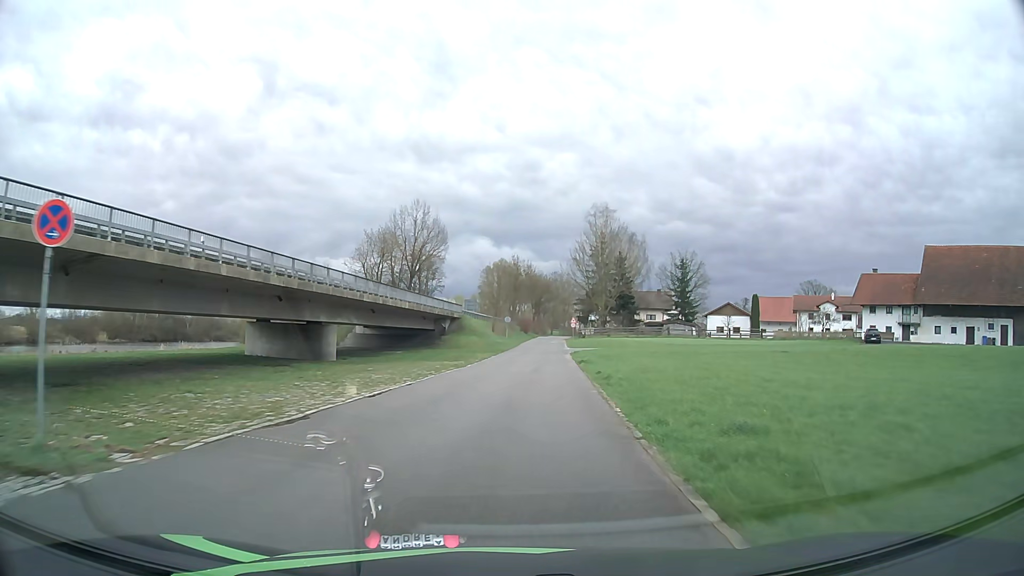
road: unclassified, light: Day
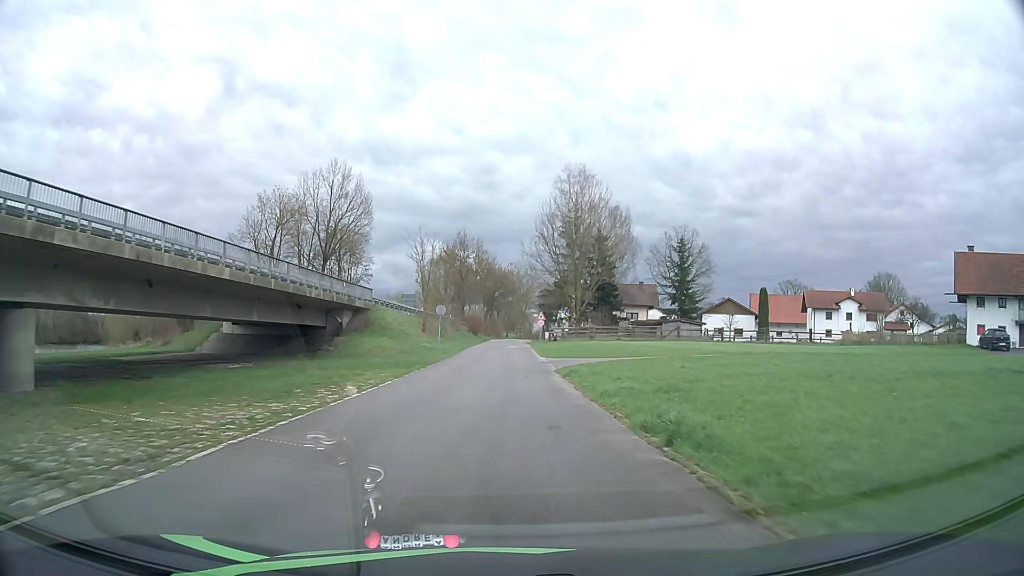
(+1.1, +26.8) m; +4°
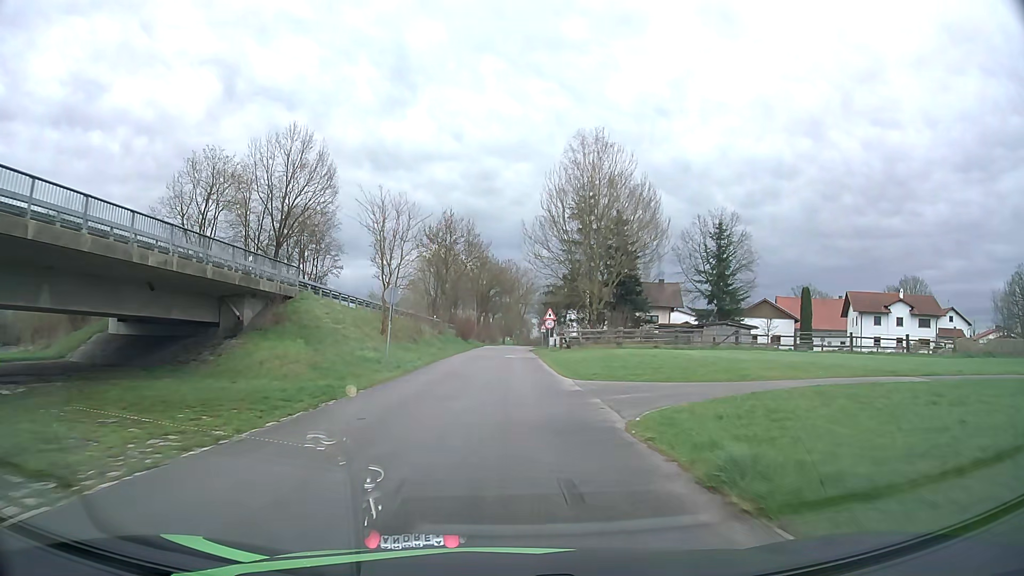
(0.0, +16.8) m; 0°
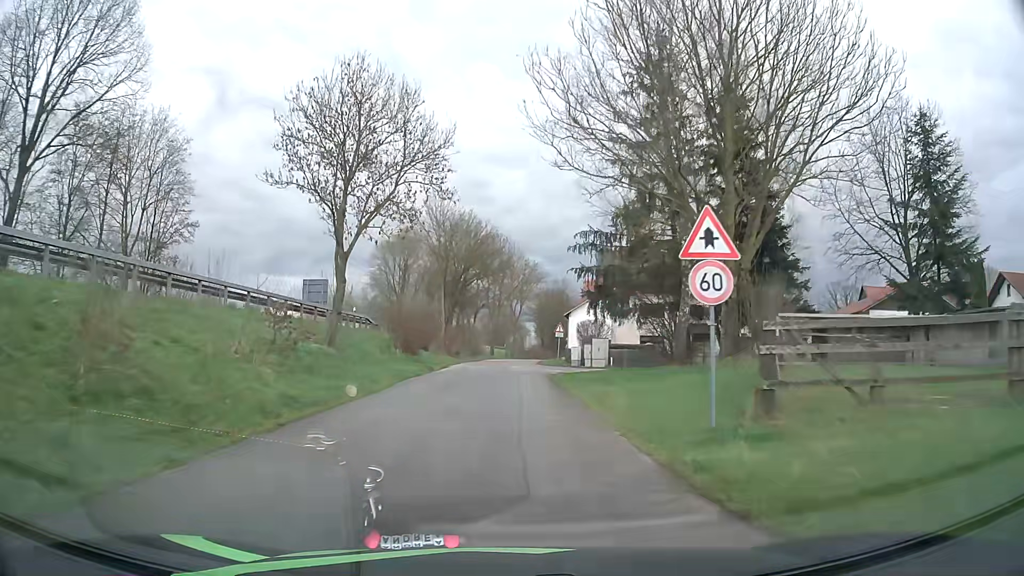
(+0.3, +38.7) m; +1°
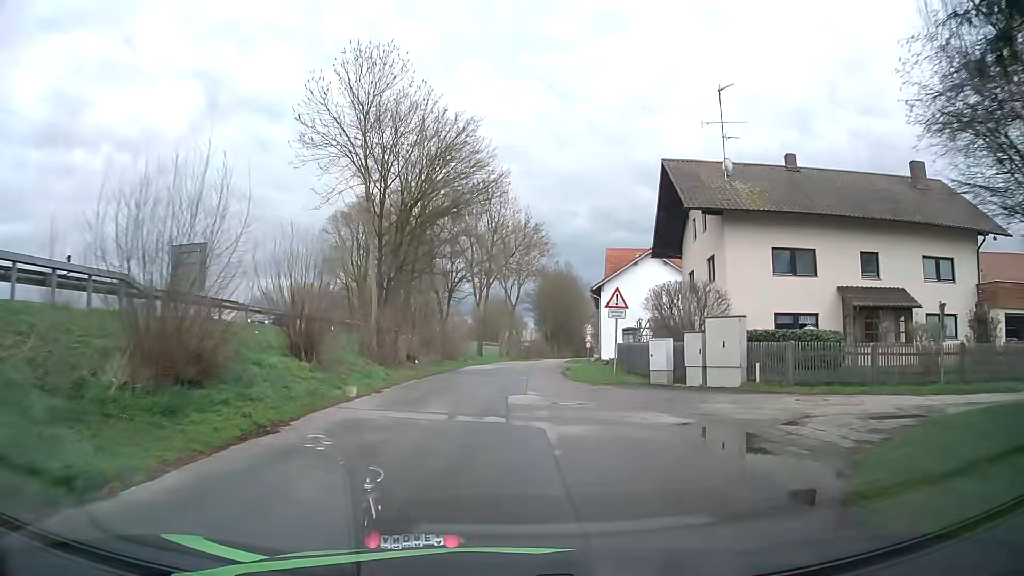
(+0.1, +27.9) m; +1°
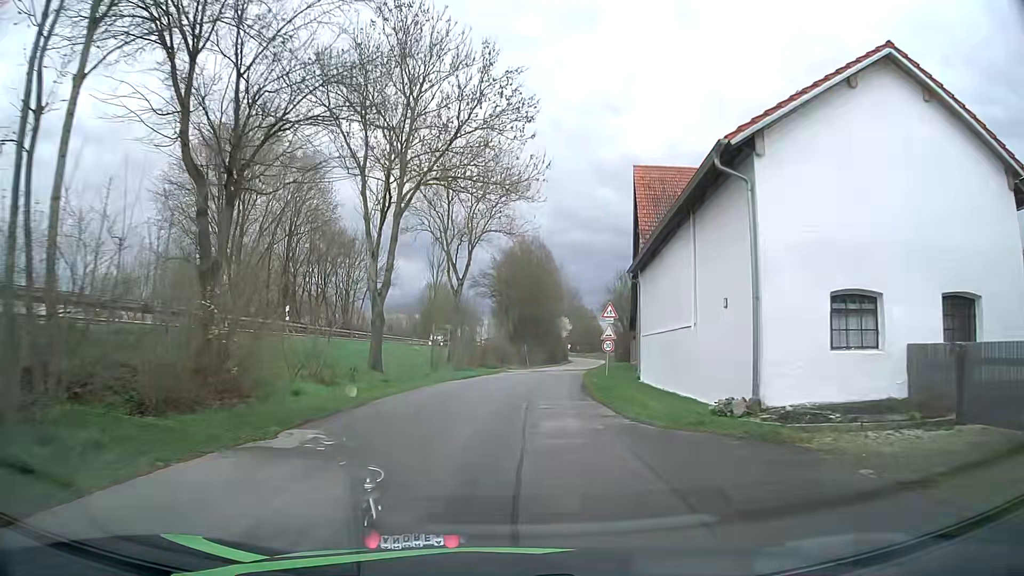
(+0.5, +33.3) m; +3°
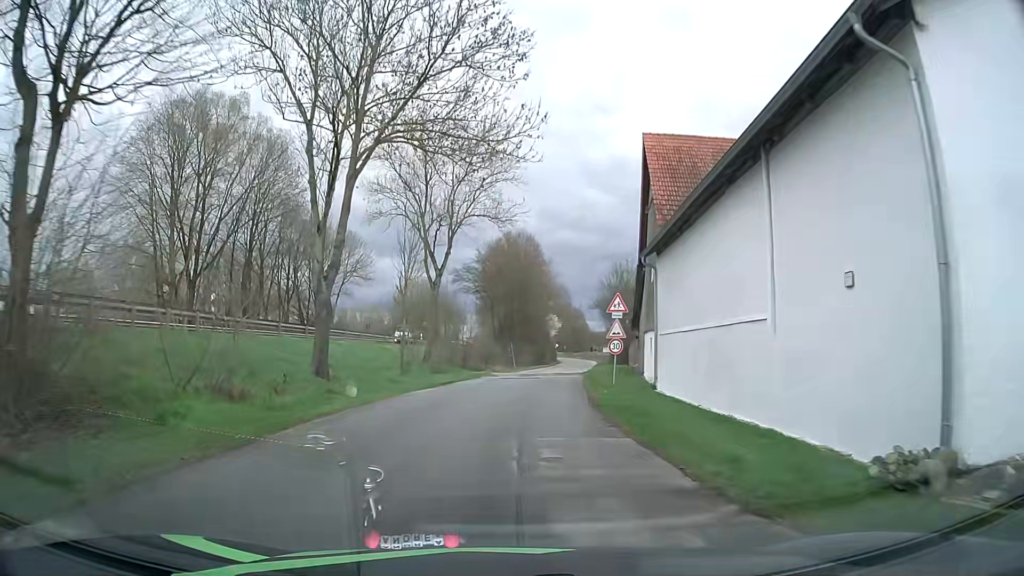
(+0.1, +6.1) m; +2°
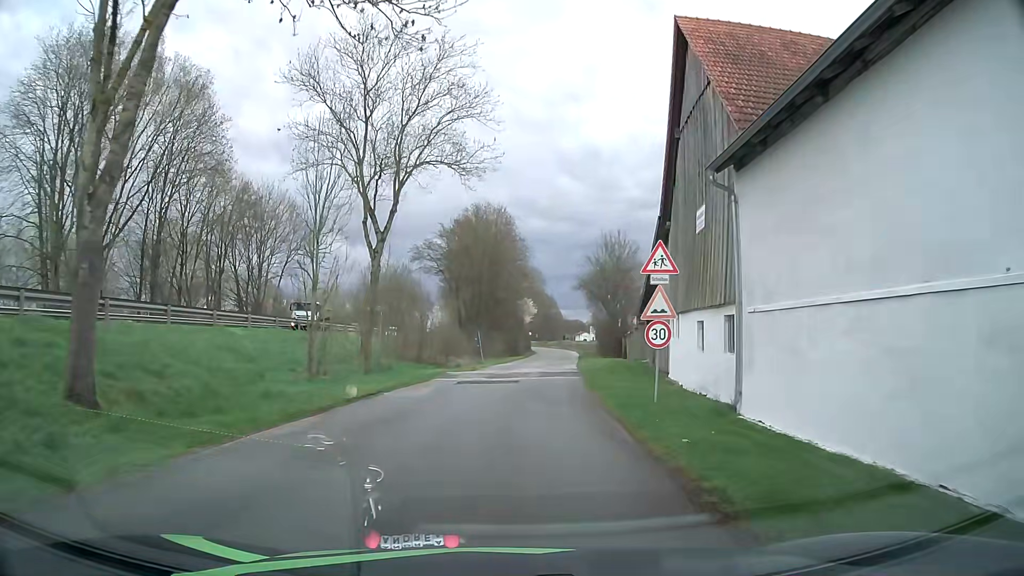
(+0.2, +11.3) m; +3°
(0, +10) (+1, +20) (+1, +30) (+2, +40) (+3, +50) (+4, +60) (+5, +70) (+6, +80) (+7, +90) (+7, +100) m
